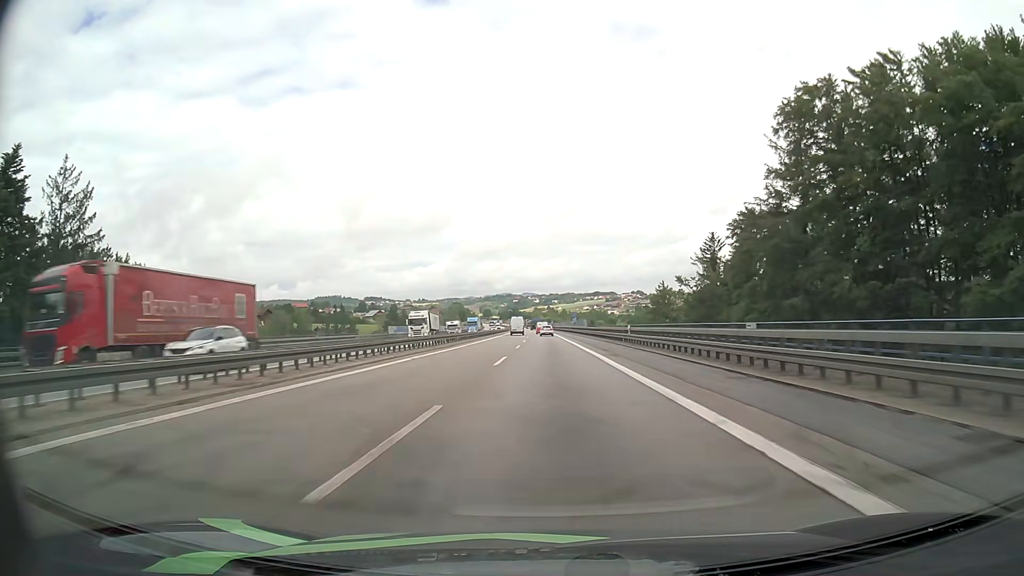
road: motorway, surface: asphalt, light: Day
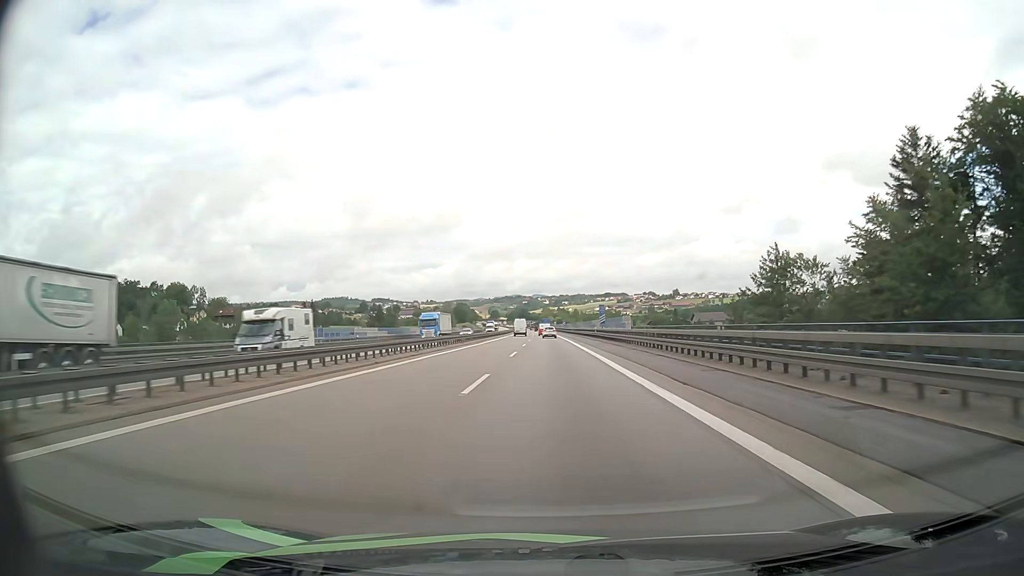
(-0.4, +45.6) m; -1°
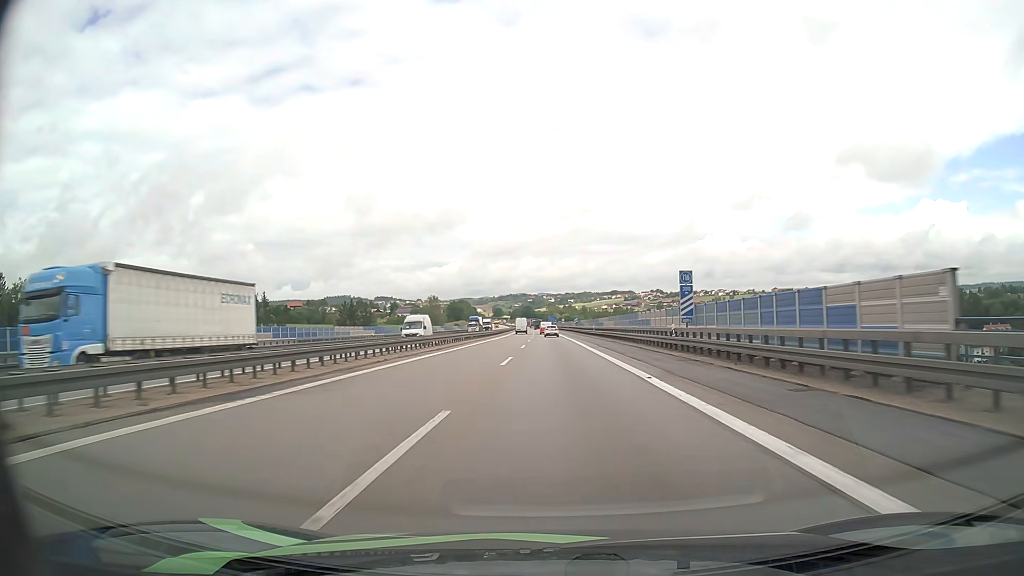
(-0.2, +44.7) m; 0°
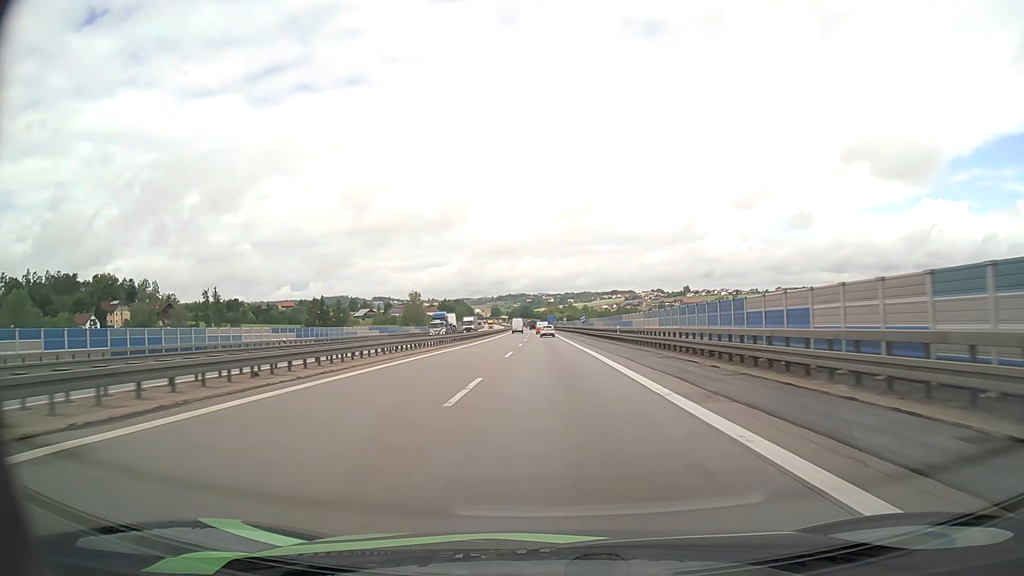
(0.0, +29.2) m; 0°
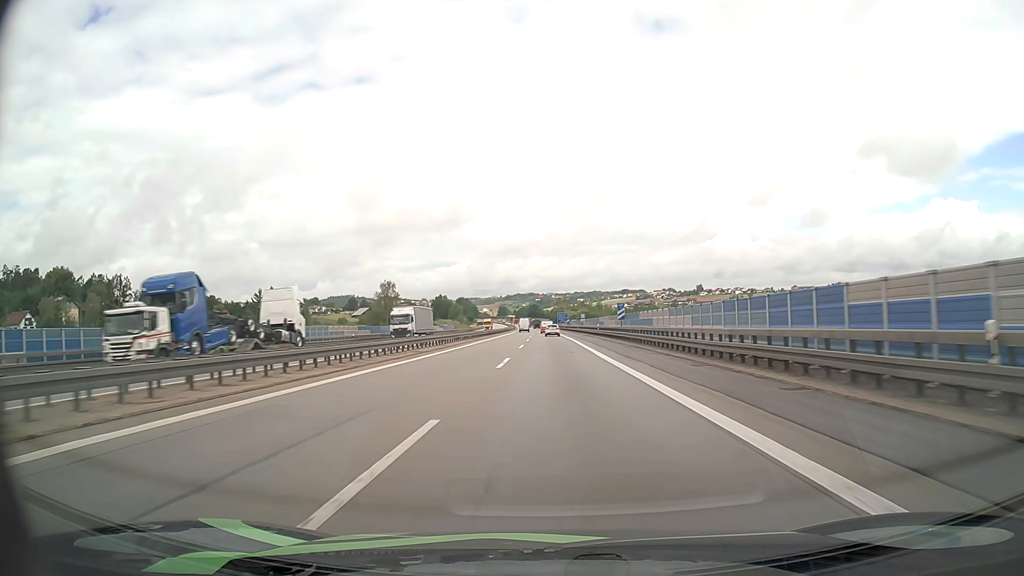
(-0.5, +43.7) m; -1°
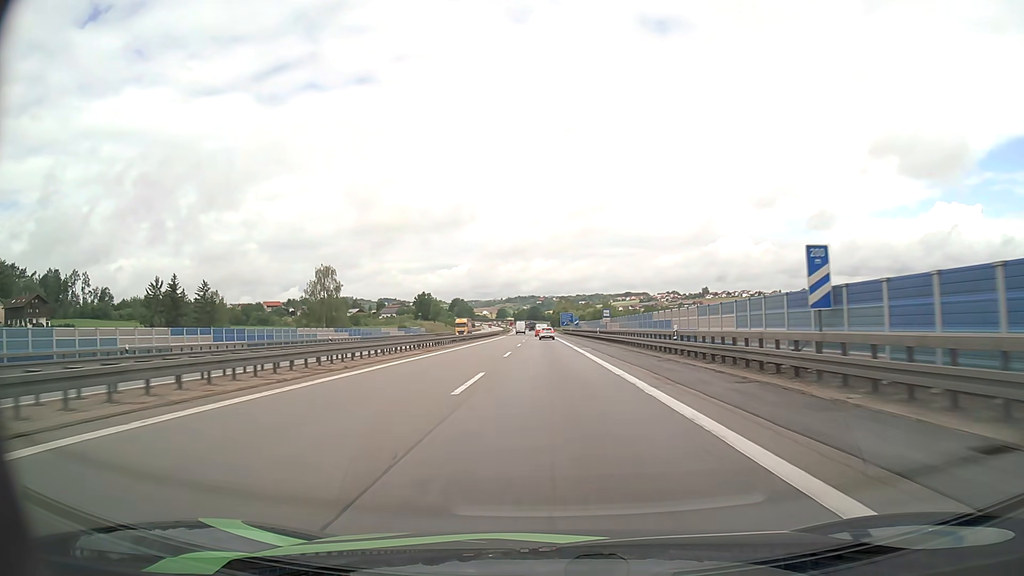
(0.0, +44.3) m; 0°
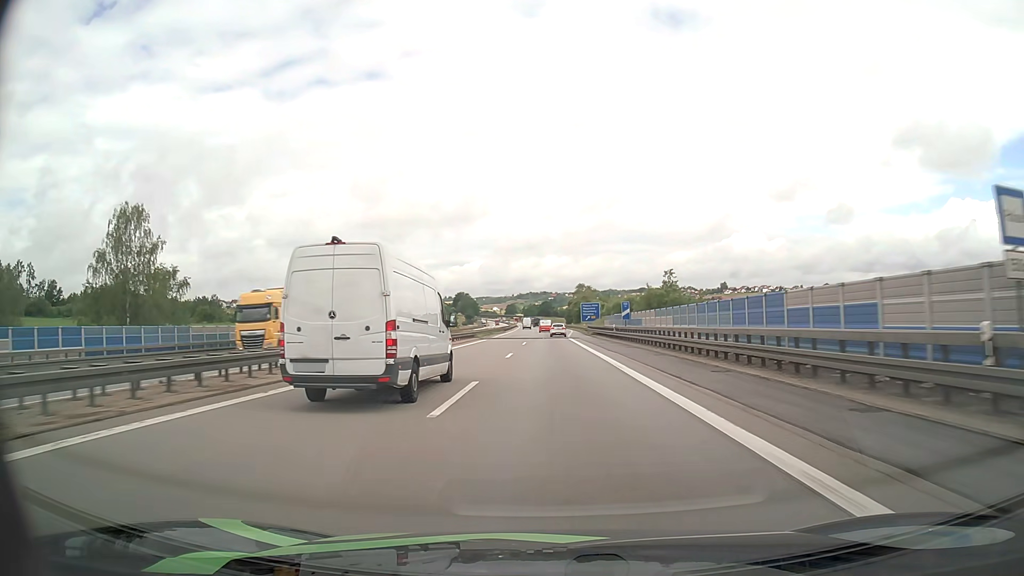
(-0.7, +58.3) m; -1°
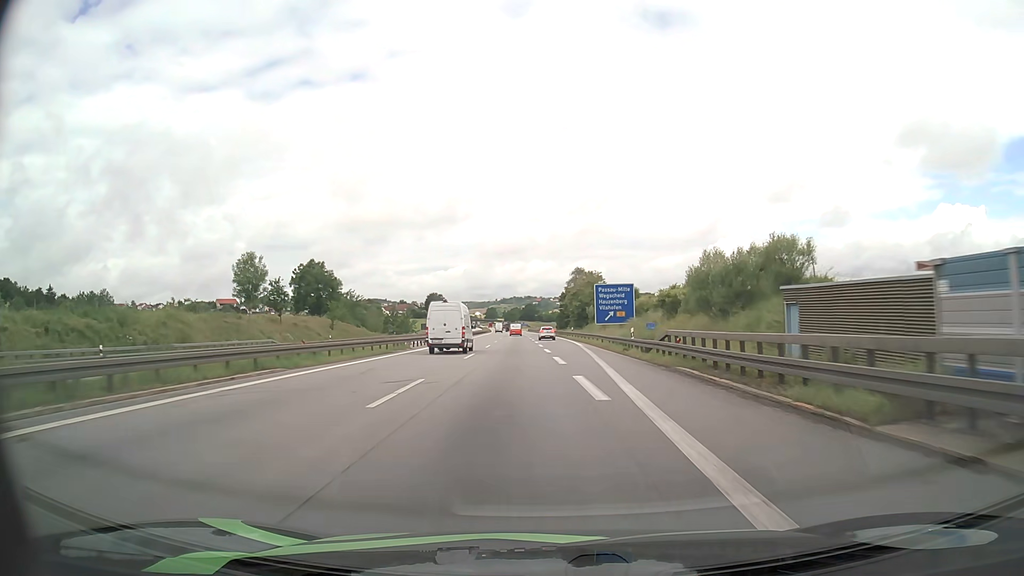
(+0.5, +70.3) m; +1°
(0, +10) (0, +20) (0, +30) (0, +40) (0, +50) (0, +60) (0, +70) (0, +80) (-1, +90) (-1, +100) m
